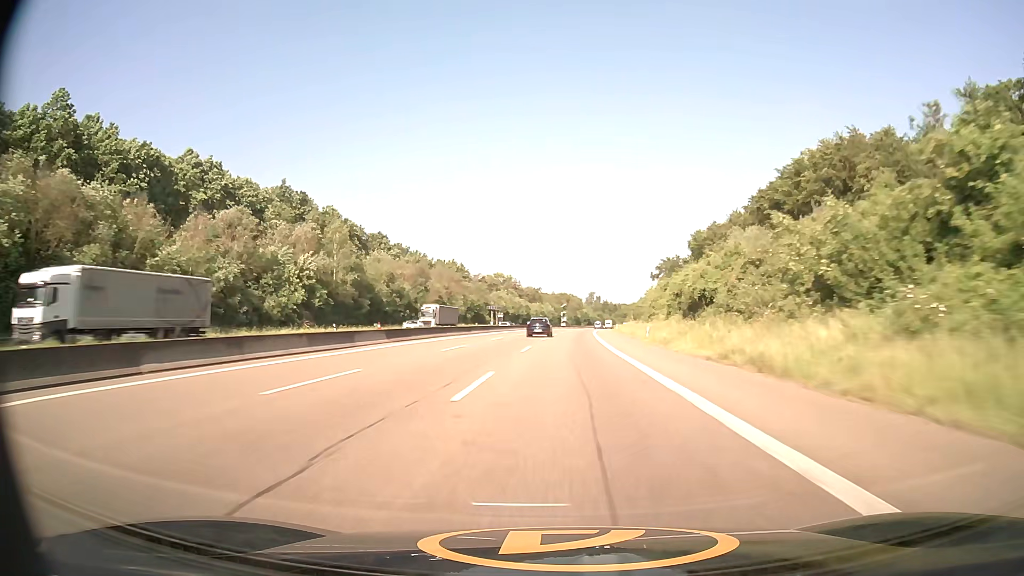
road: motorway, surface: asphalt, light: Day
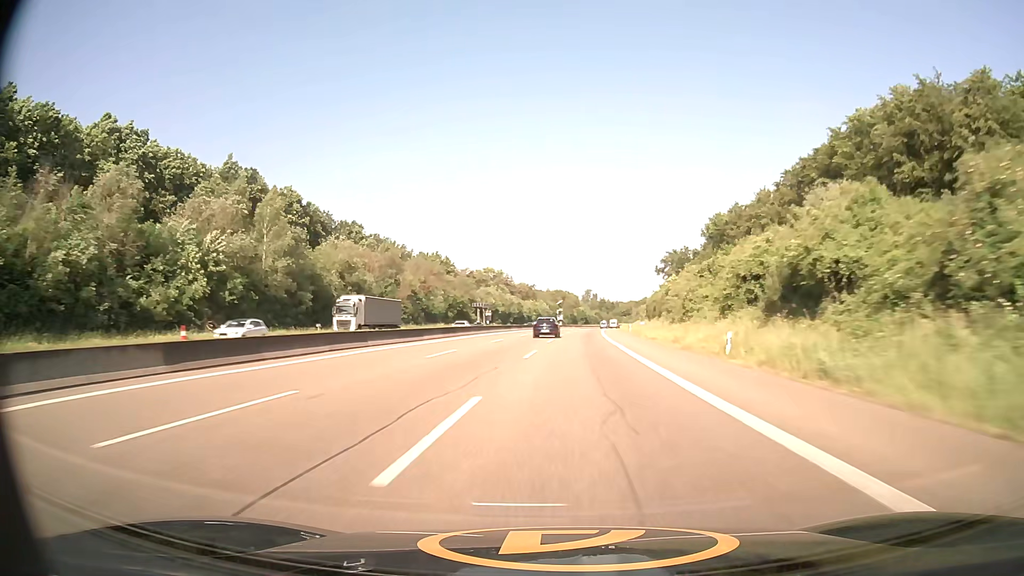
(+0.1, +23.1) m; 0°
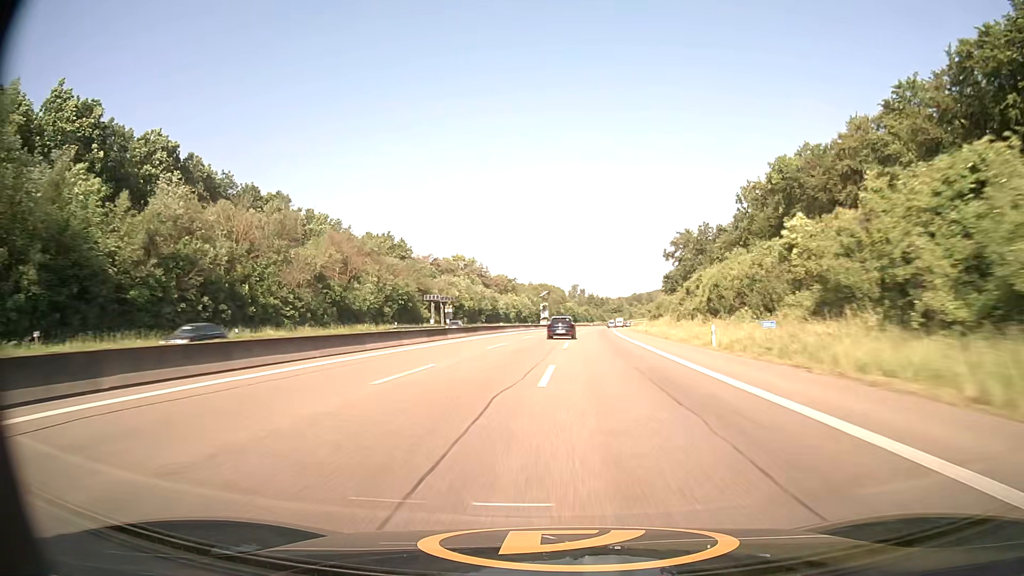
(+0.5, +45.5) m; +1°
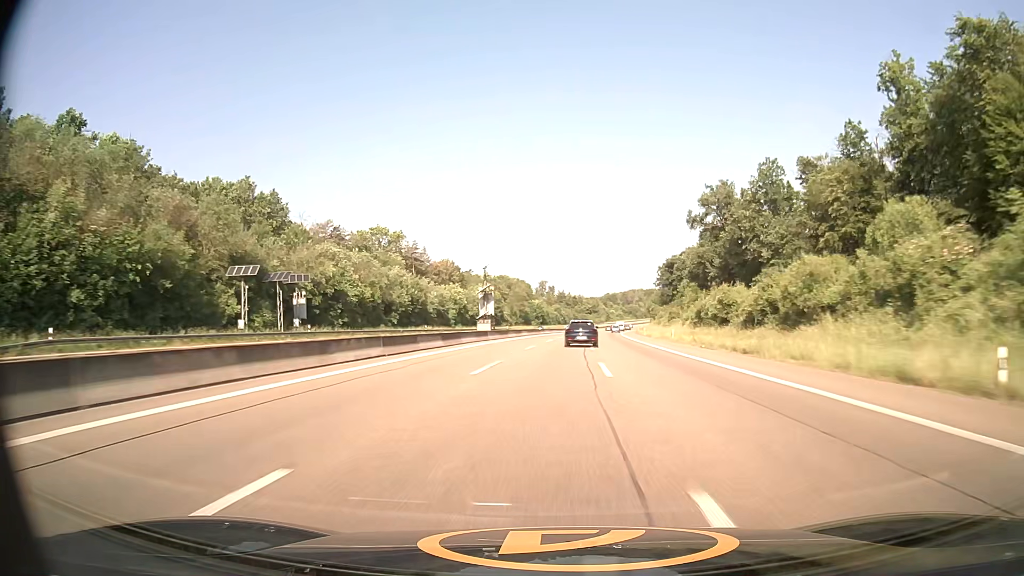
(+1.3, +67.9) m; +2°
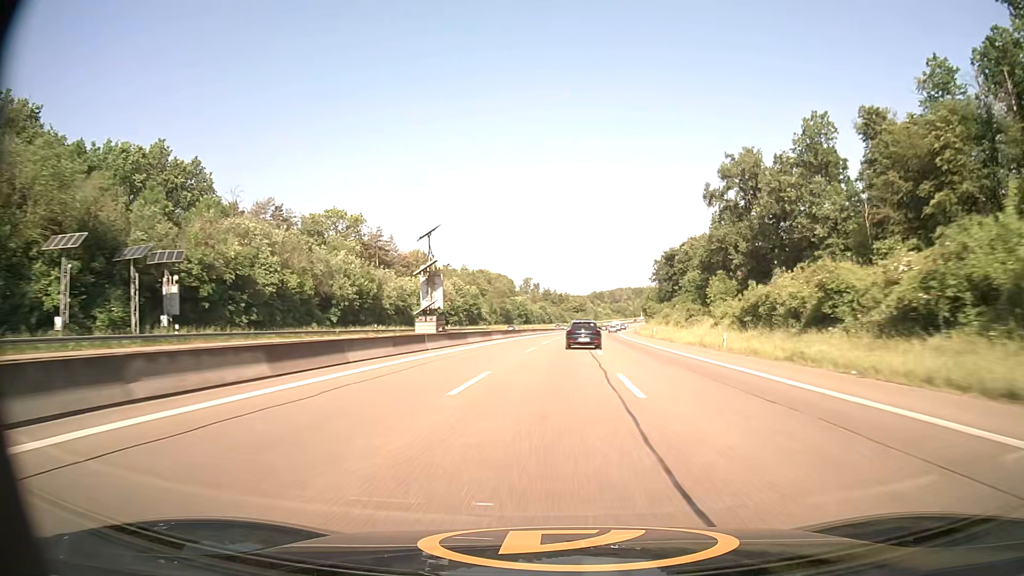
(+0.2, +22.9) m; +1°
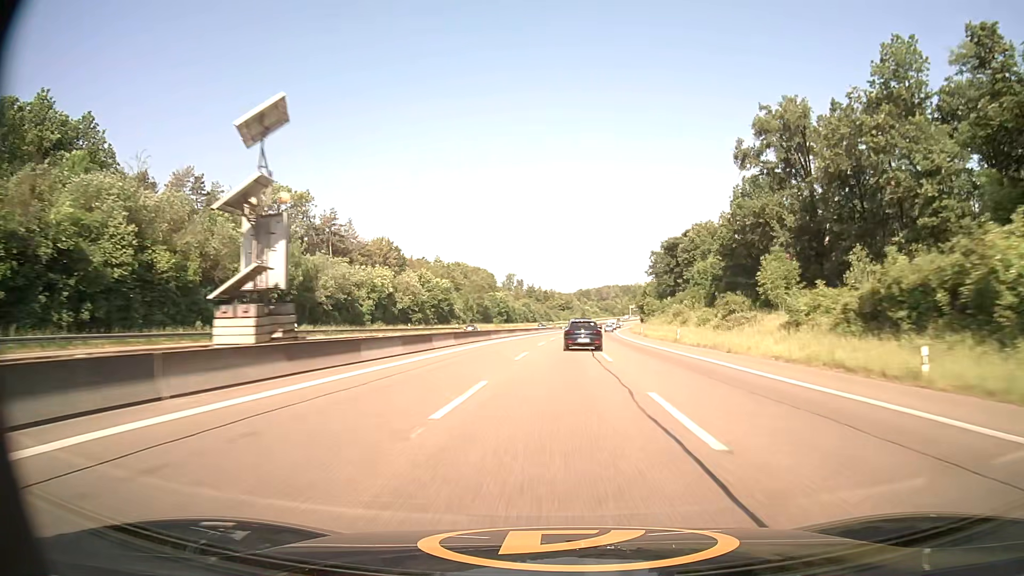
(+0.3, +23.0) m; +1°
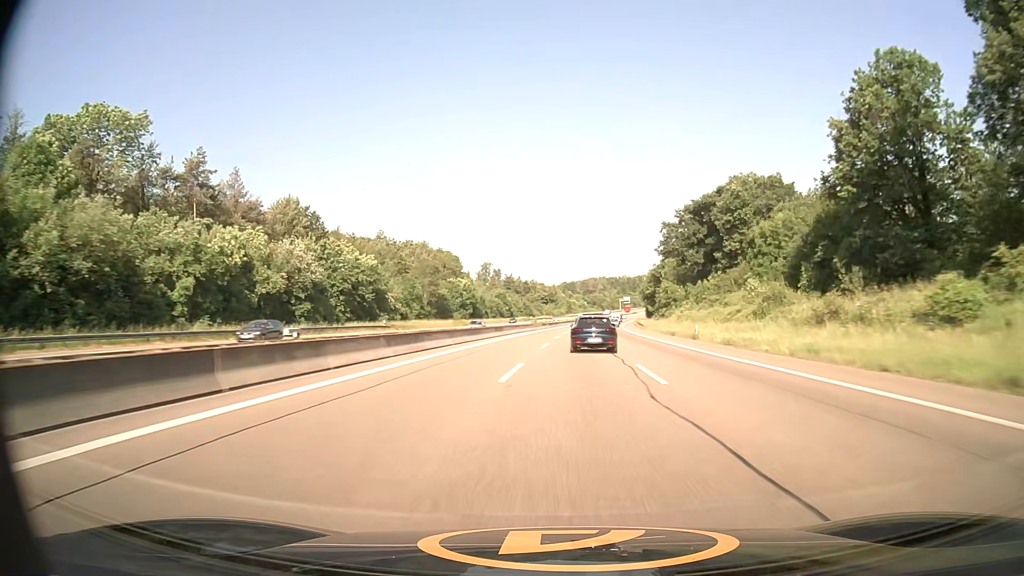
(+0.8, +46.4) m; +2°
